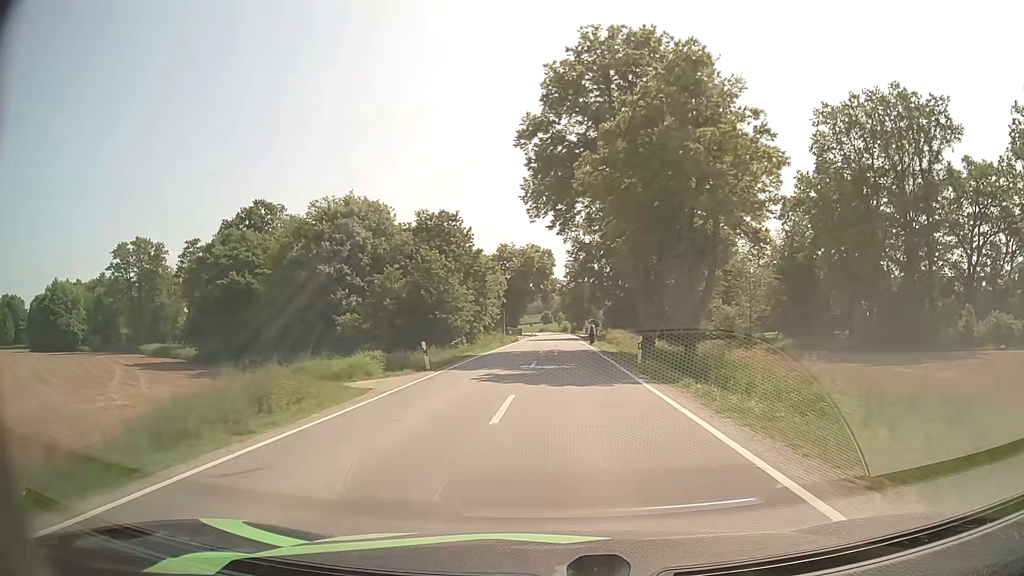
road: secondary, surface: asphalt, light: Day
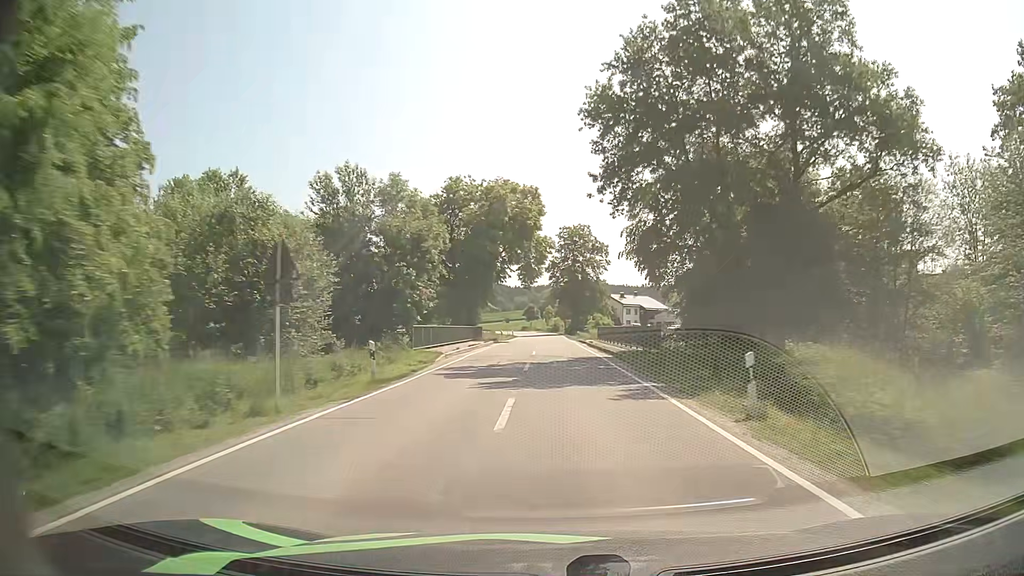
(+0.3, +48.3) m; +1°
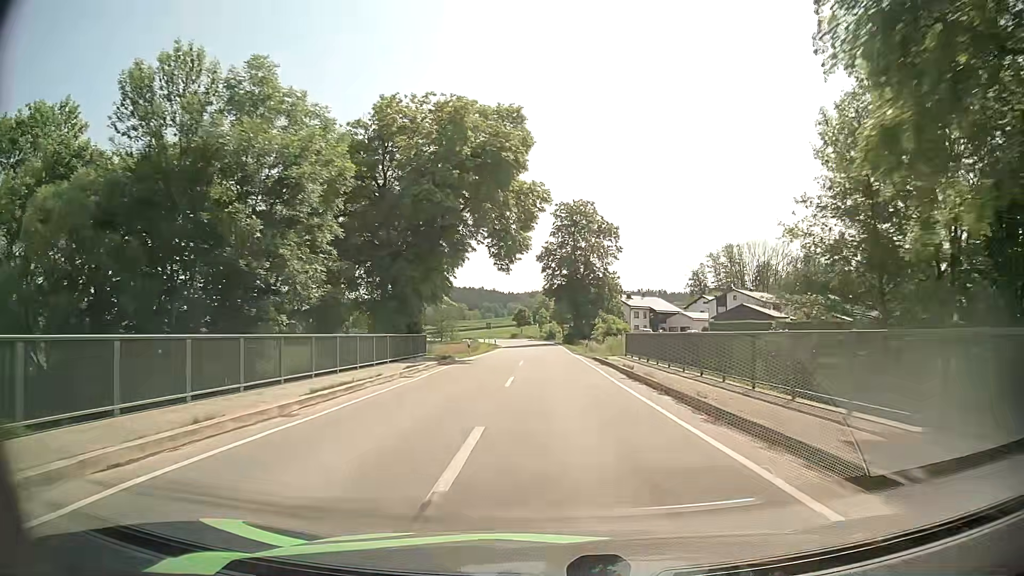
(+0.2, +24.4) m; 0°
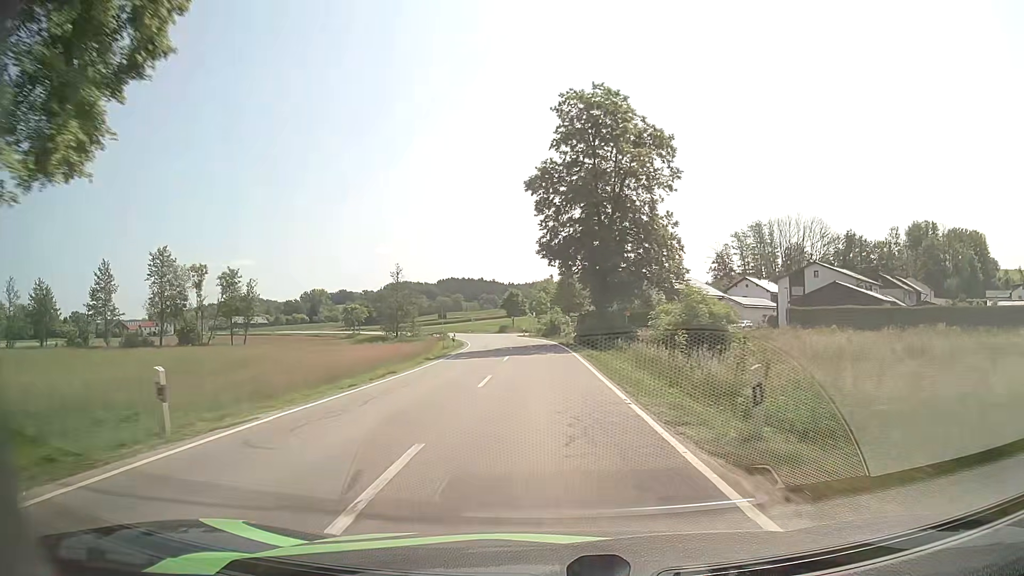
(+0.5, +36.0) m; +1°
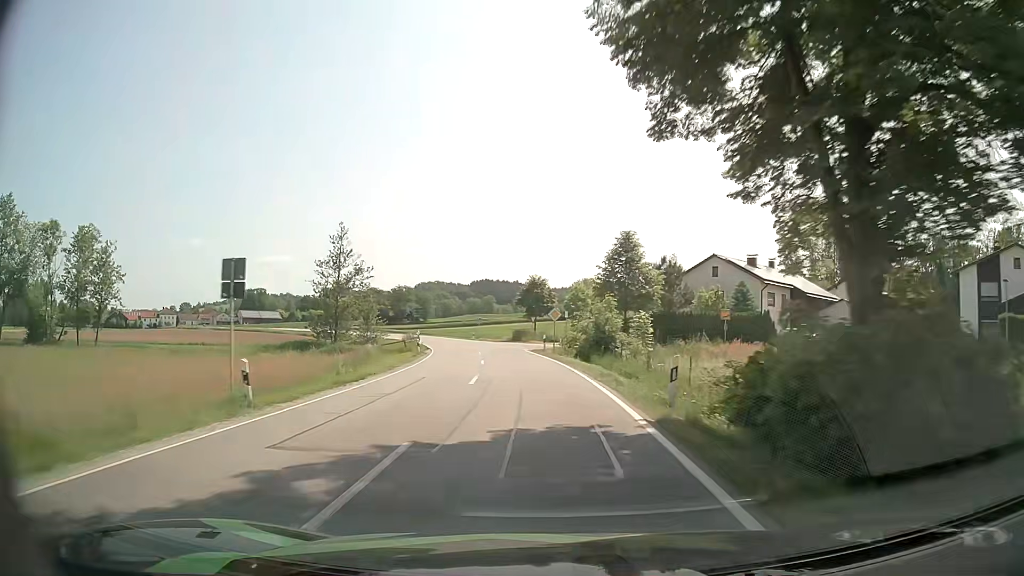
(-0.3, +34.2) m; -3°
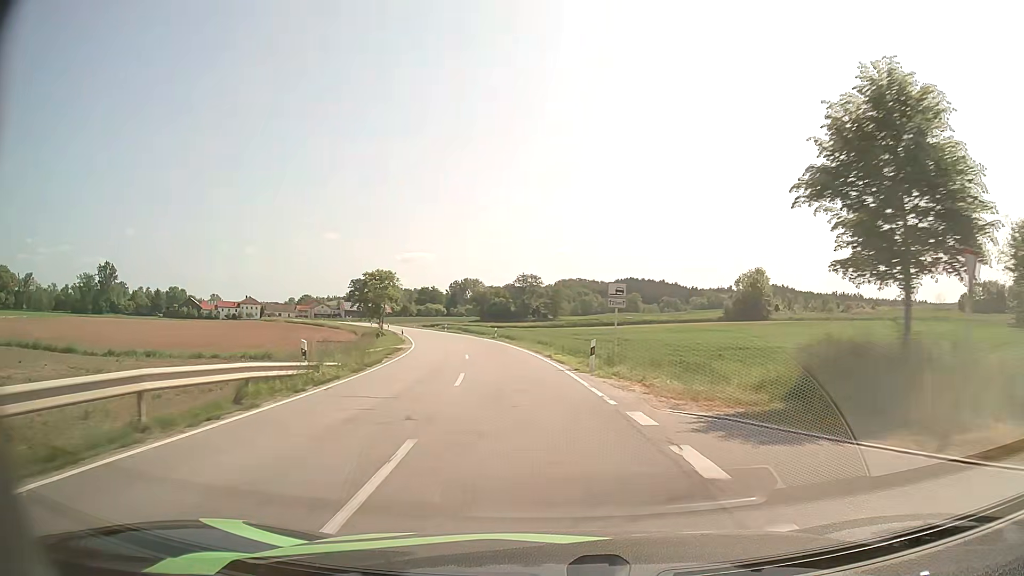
(-5.6, +57.1) m; -12°
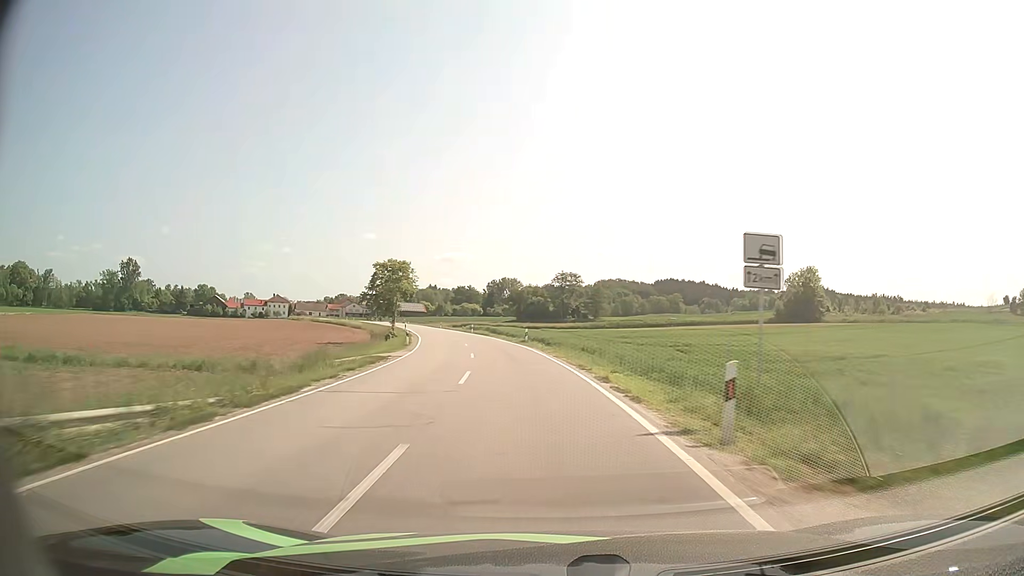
(-0.4, +11.7) m; -3°
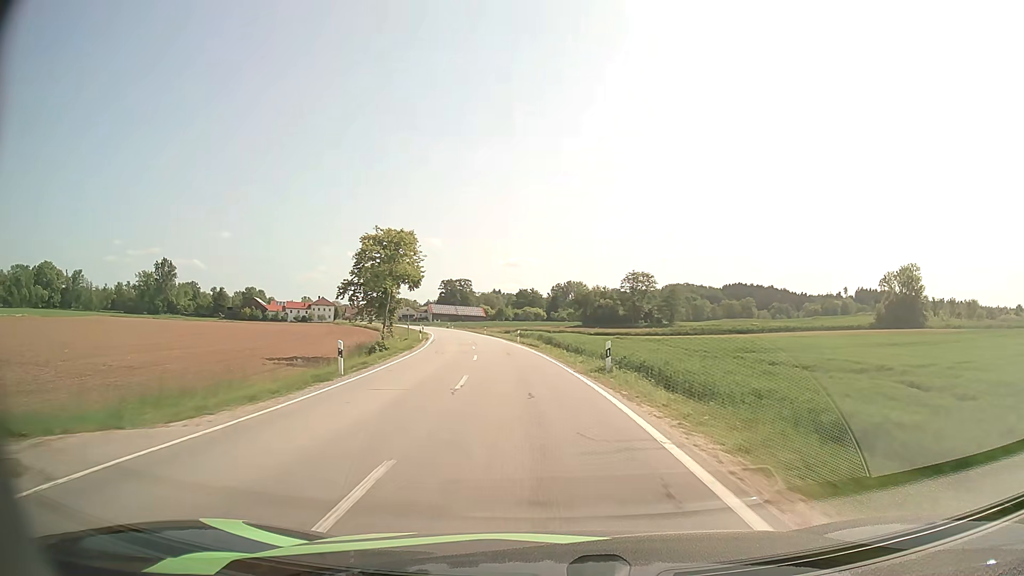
(-1.3, +23.7) m; -6°
(0, +10) (-1, +20) (-2, +30) (-3, +40) (-4, +50) (-6, +60) (-8, +69) (-10, +79) (-12, +89) (-14, +99) m
